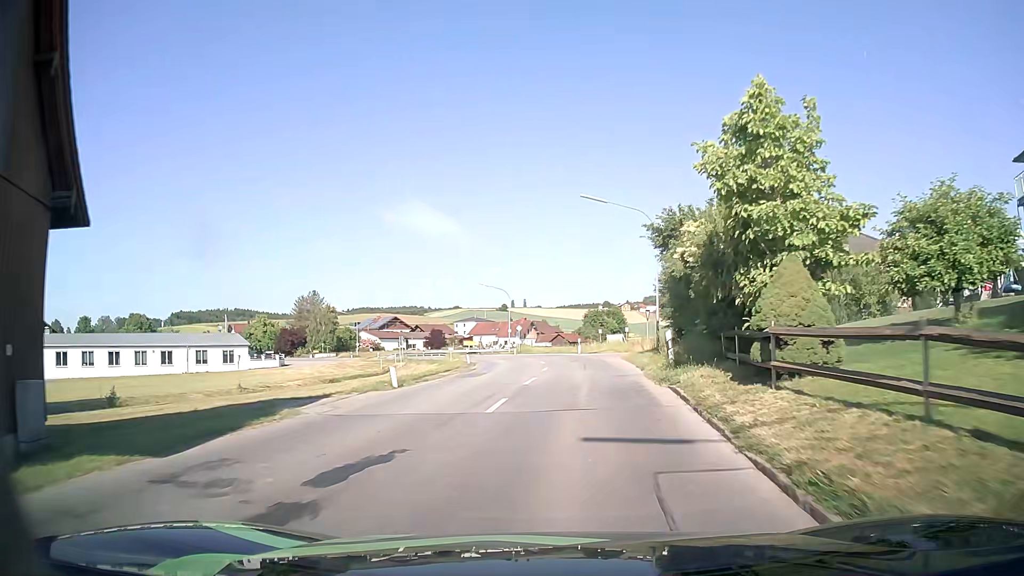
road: secondary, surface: asphalt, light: Day
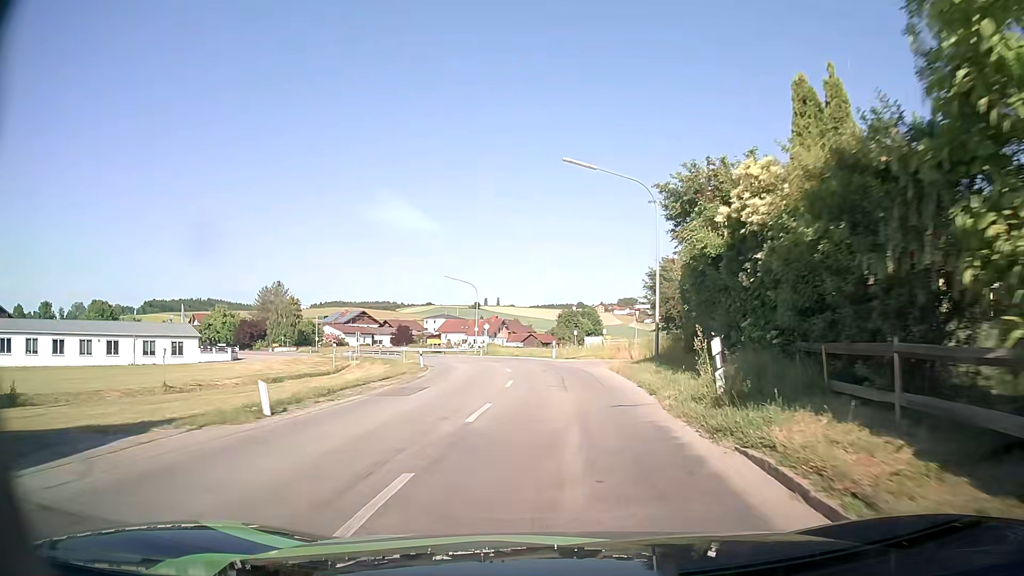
(+0.2, +7.2) m; +2°
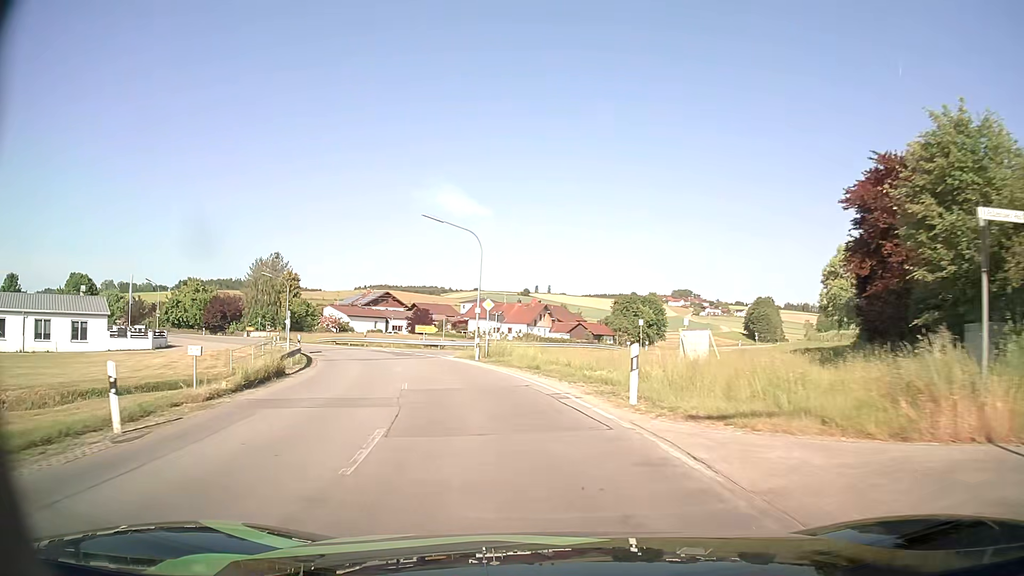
(+0.6, +29.1) m; -2°
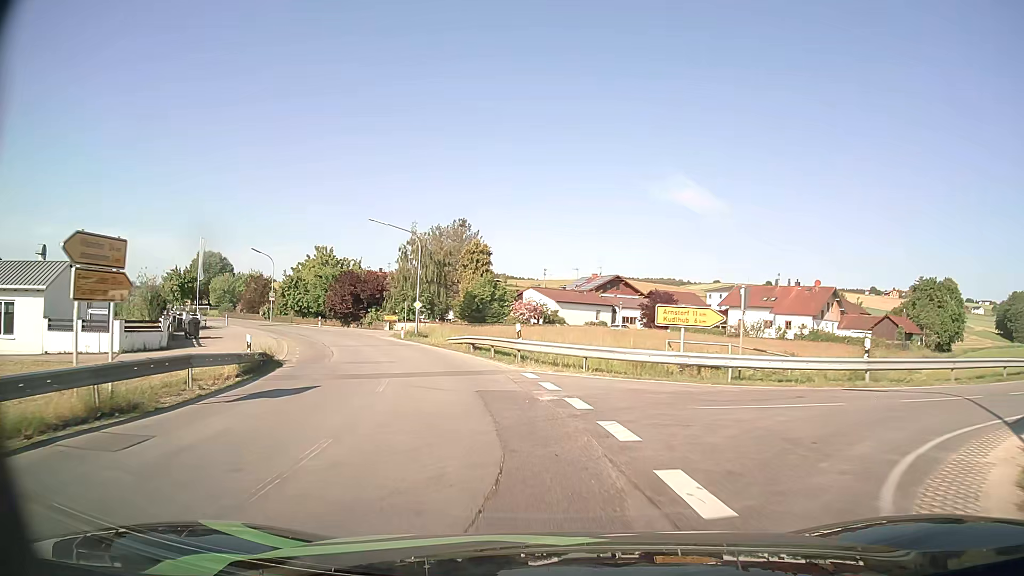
(-6.6, +35.1) m; -20°
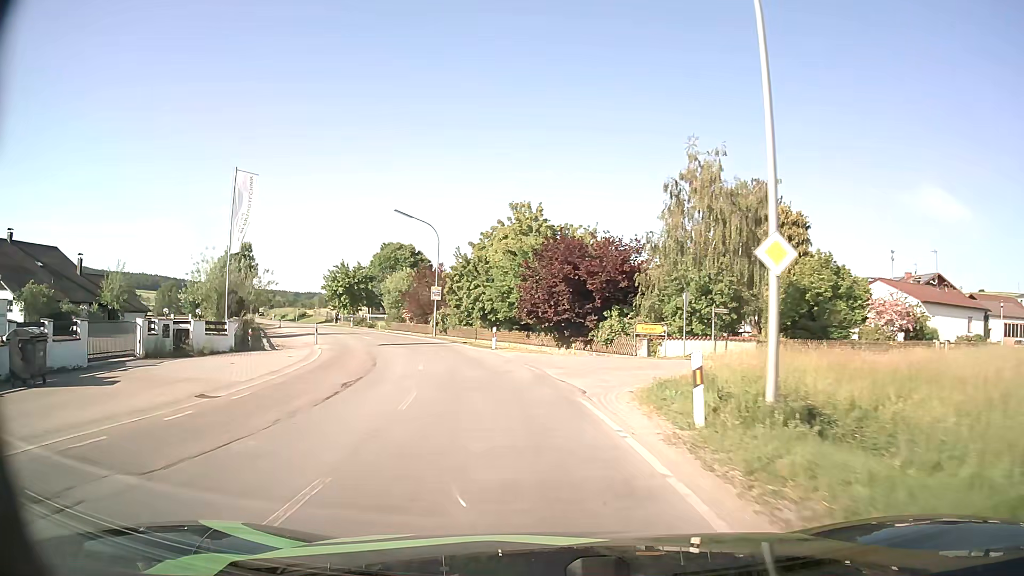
(-7.6, +35.2) m; -22°
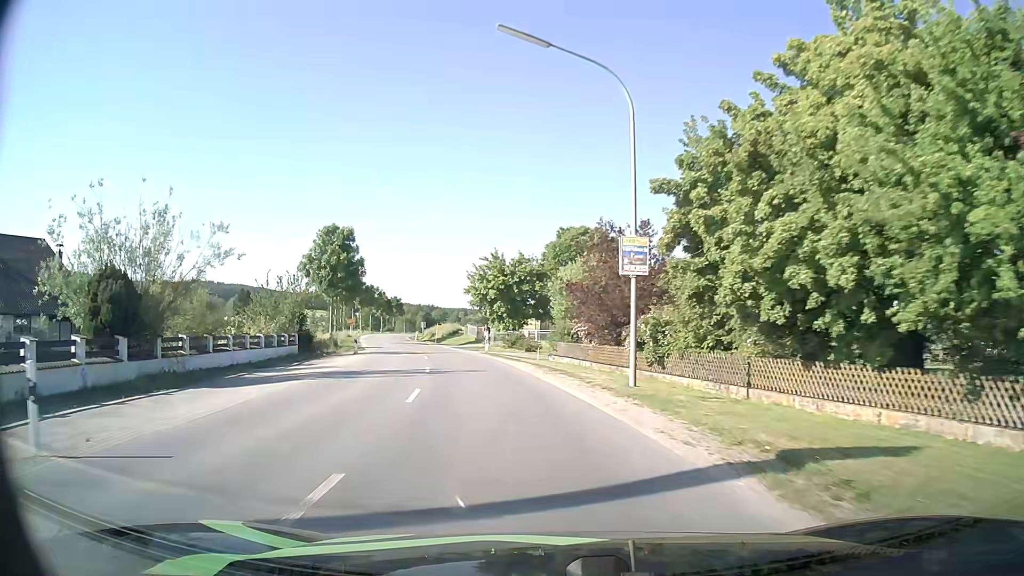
(-4.6, +30.7) m; -17°
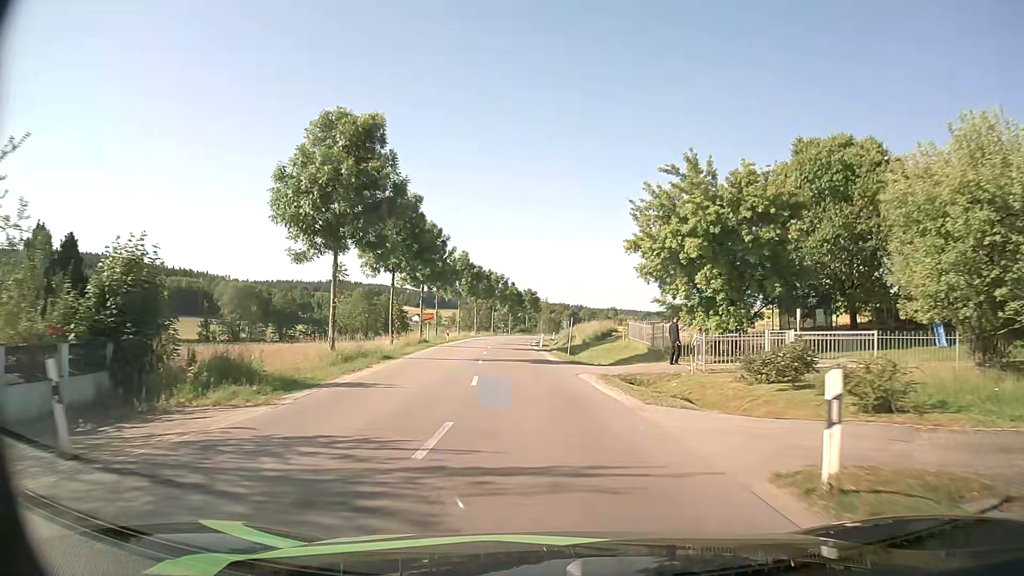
(-4.7, +33.0) m; -13°
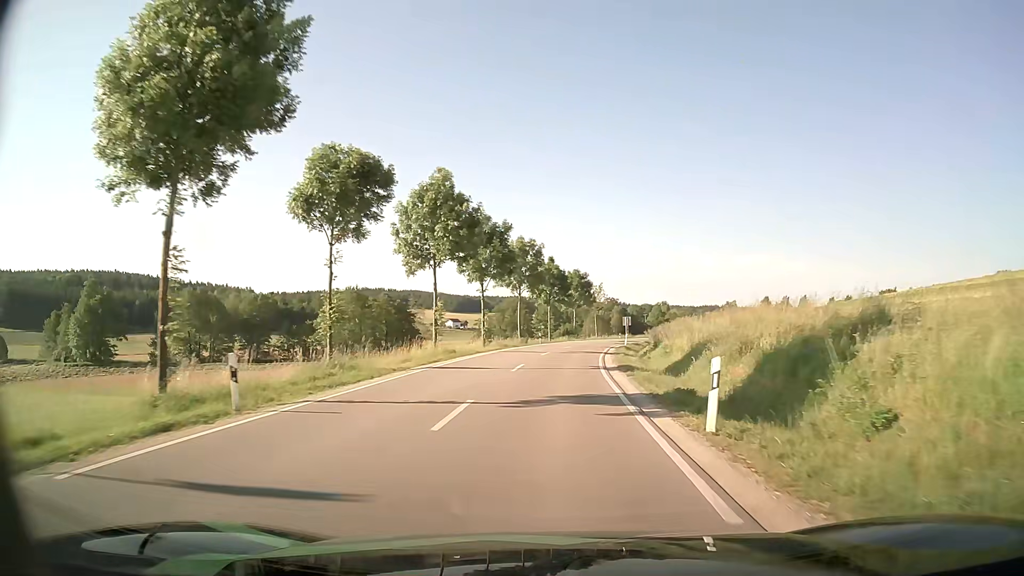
(-2.4, +43.4) m; -4°
(0, +10) (0, +20) (+1, +30) (+2, +40) (+3, +50) (+4, +60) (+6, +70) (+8, +79) (+11, +89) (+14, +99) m
